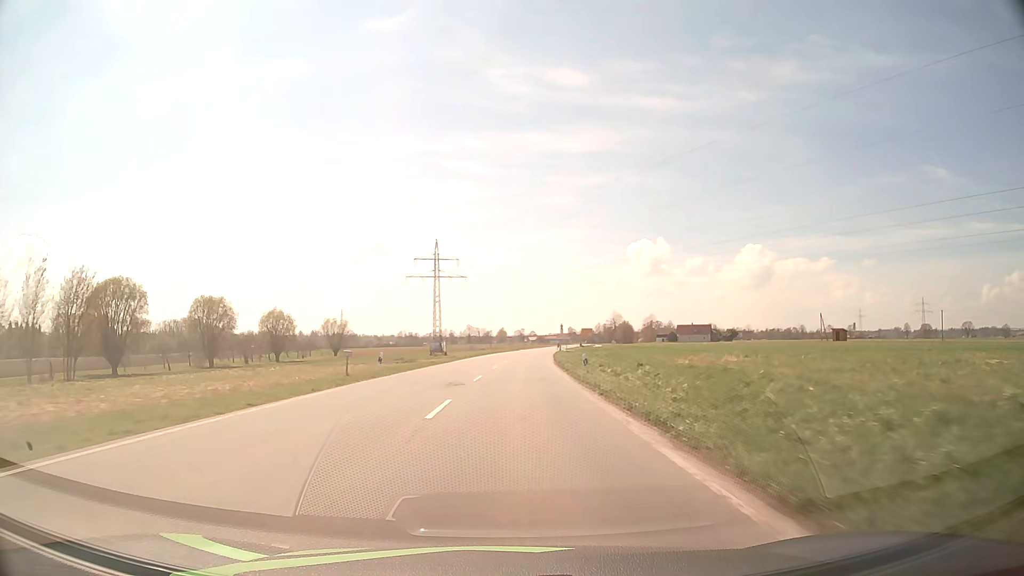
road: secondary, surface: asphalt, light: Day
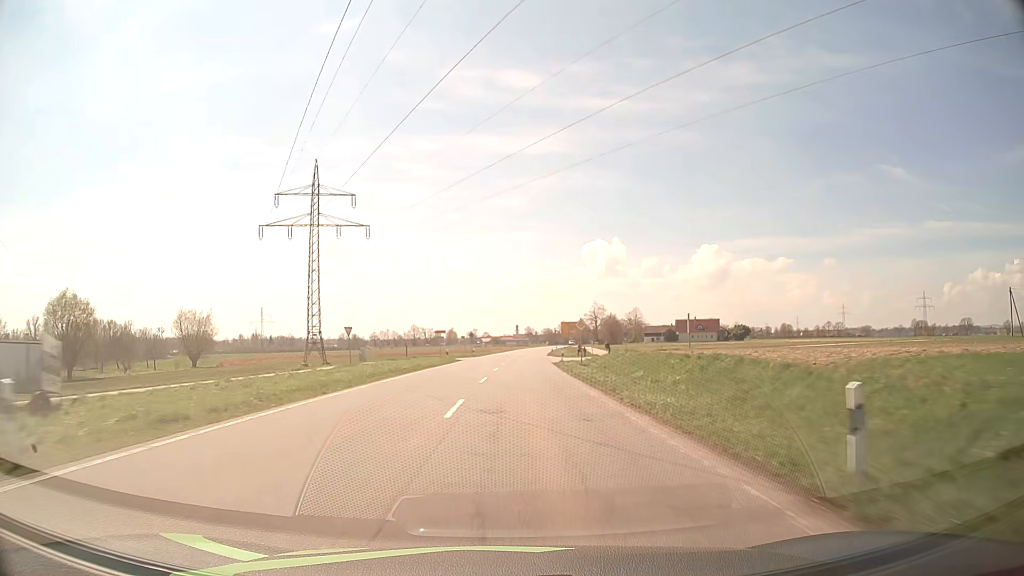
(+2.6, +71.9) m; +4°
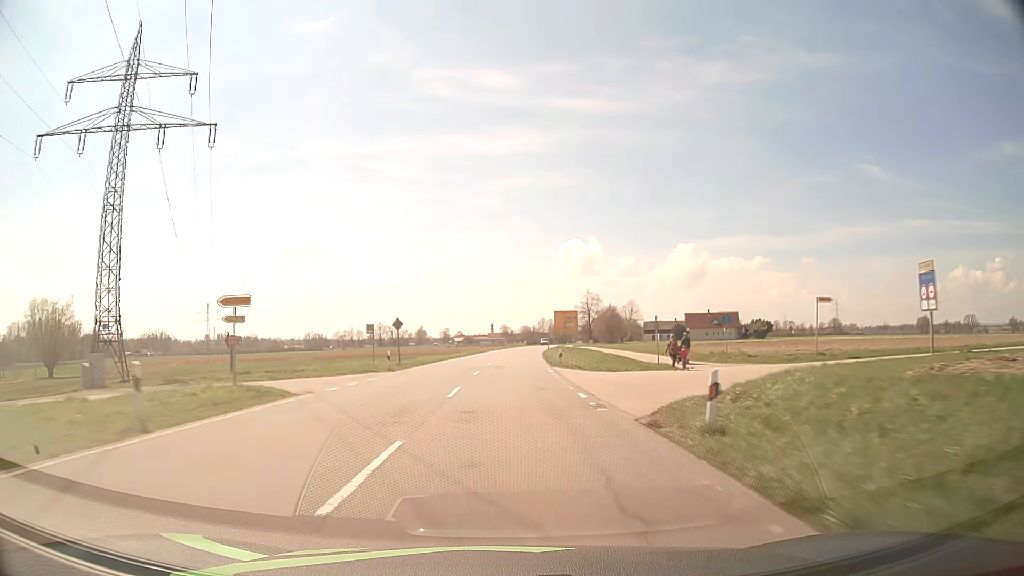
(+1.0, +43.0) m; +2°
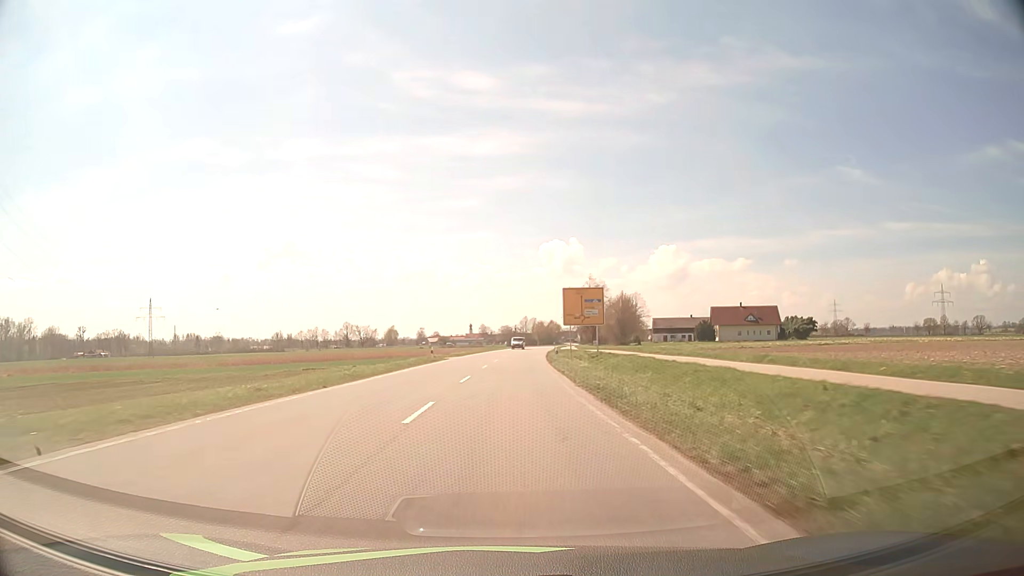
(+0.5, +42.1) m; +2°
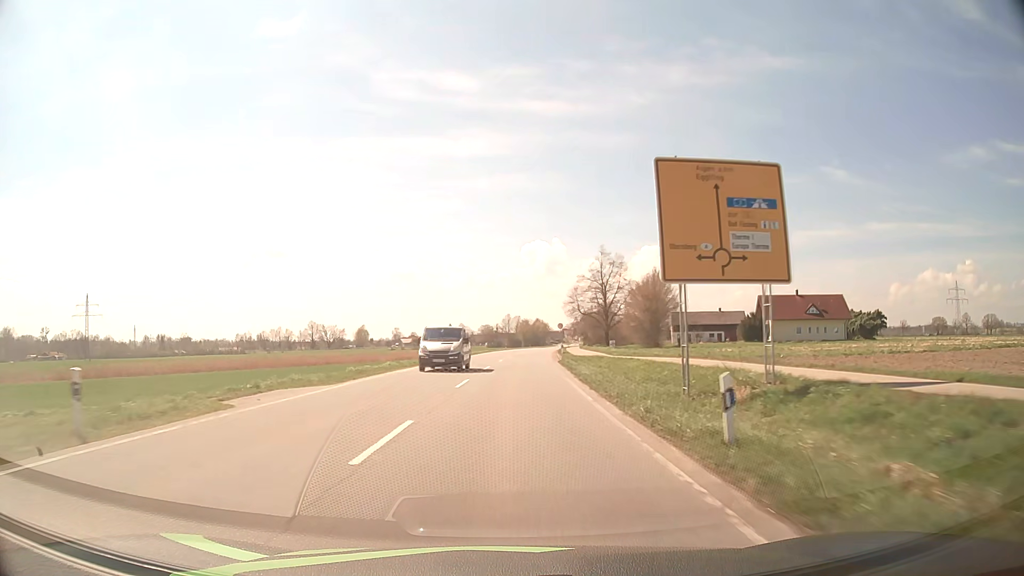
(+0.6, +39.8) m; +2°
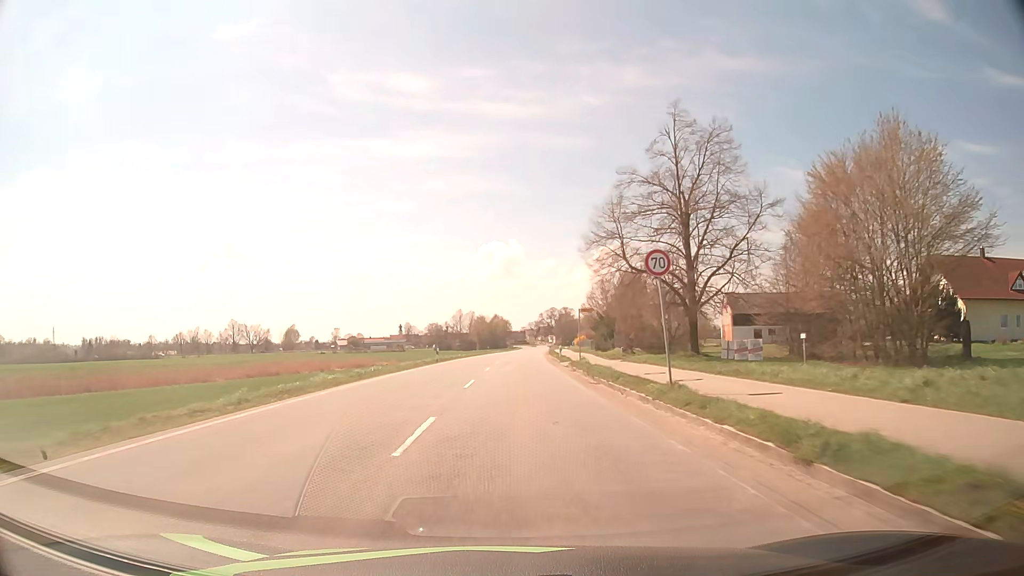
(+1.5, +59.4) m; +4°
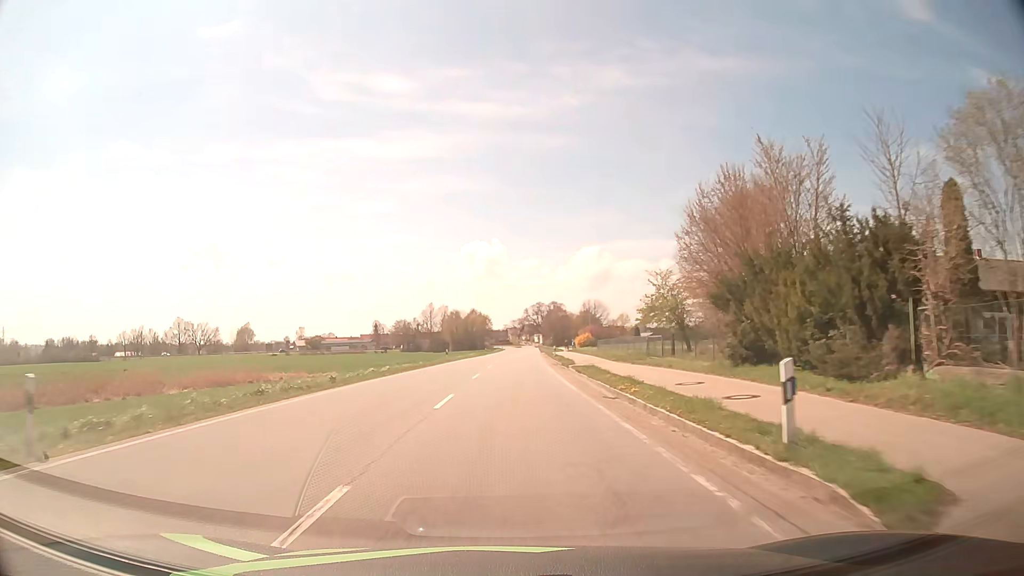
(+0.7, +41.8) m; +2°
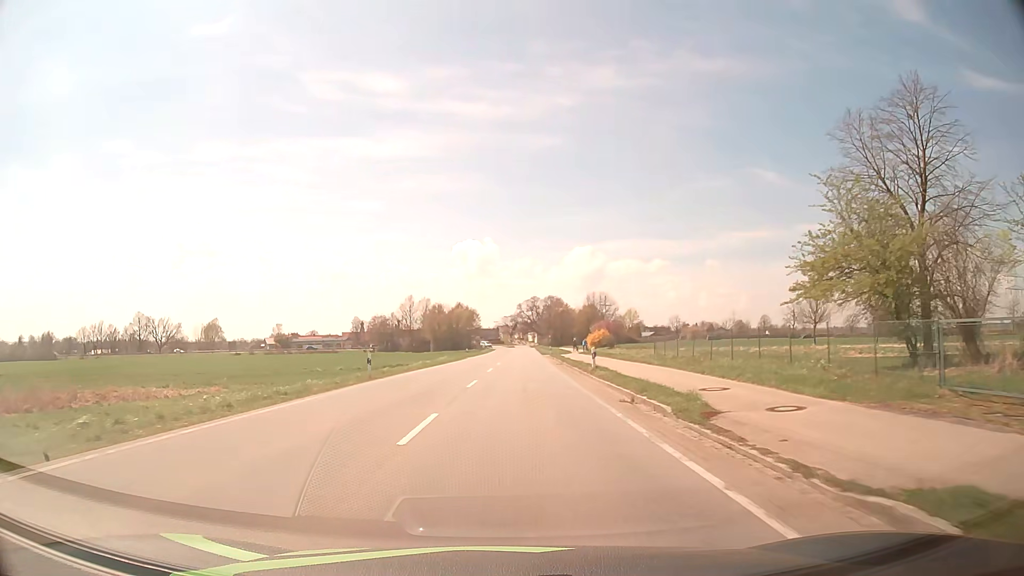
(+0.2, +29.1) m; +1°
